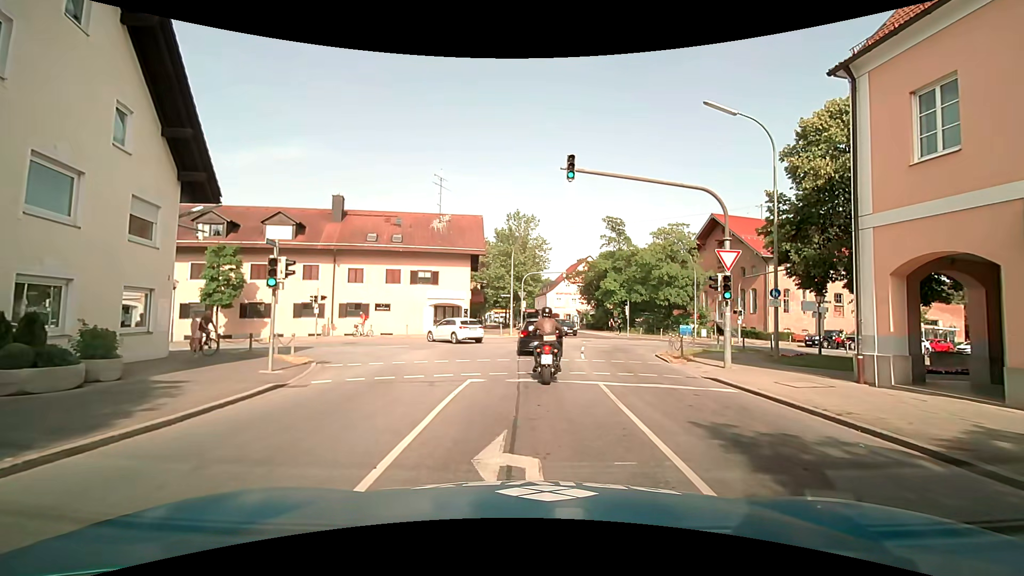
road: tertiary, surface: asphalt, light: Day
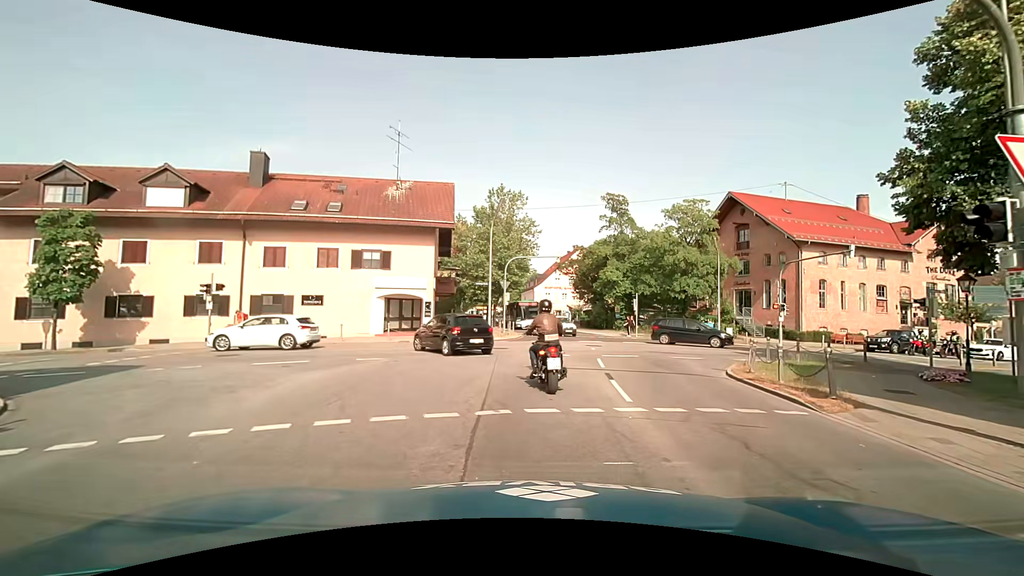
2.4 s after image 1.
(+0.1, +10.5) m; +1°
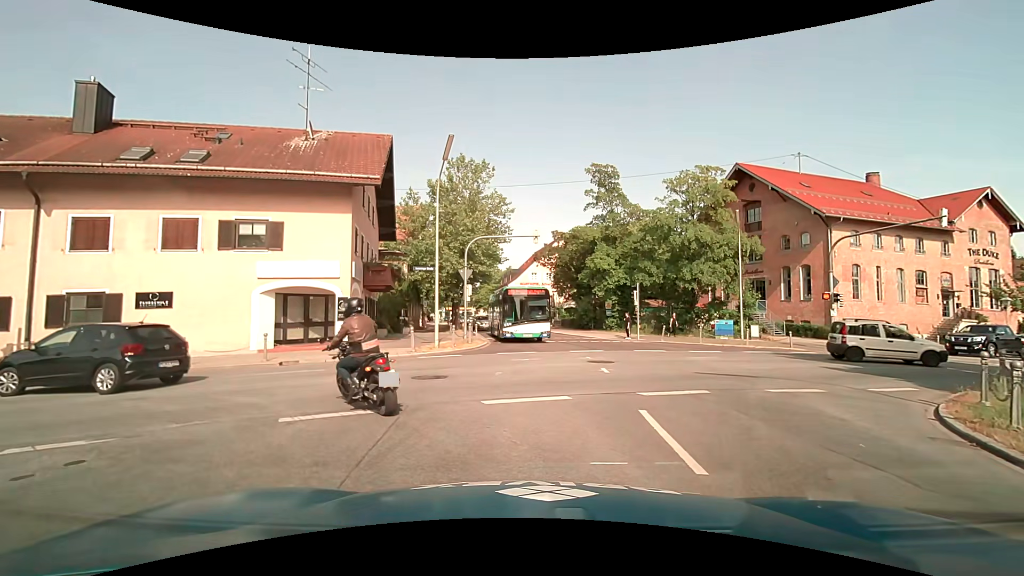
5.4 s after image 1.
(+0.5, +9.7) m; +2°
(-2, +10) (-11, +13) (-21, +12) (-30, +9) (-40, +6) (-50, +3) (-59, 0) (-69, -3) (-78, -6) (-88, -9) m
